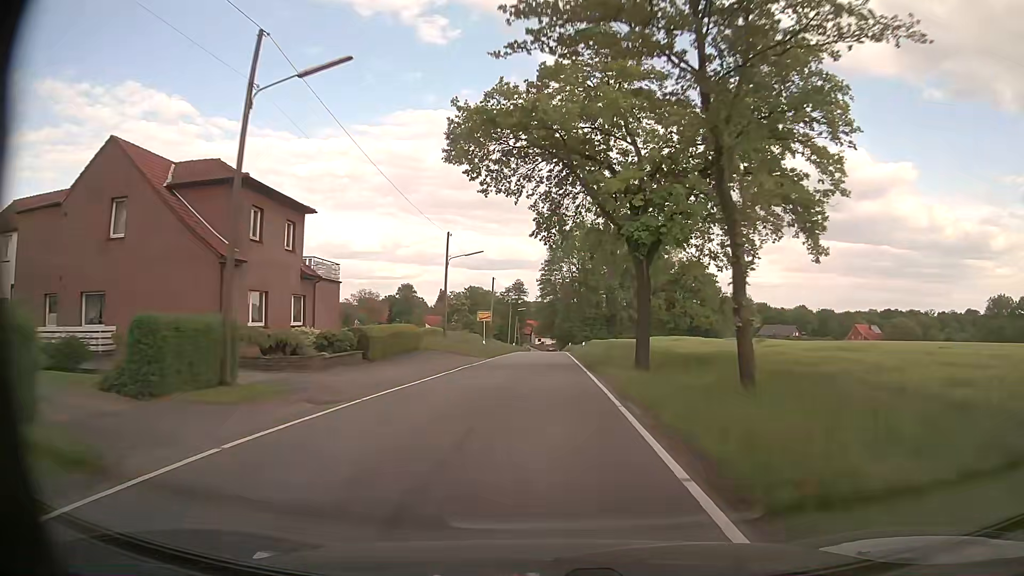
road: tertiary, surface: asphalt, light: Day
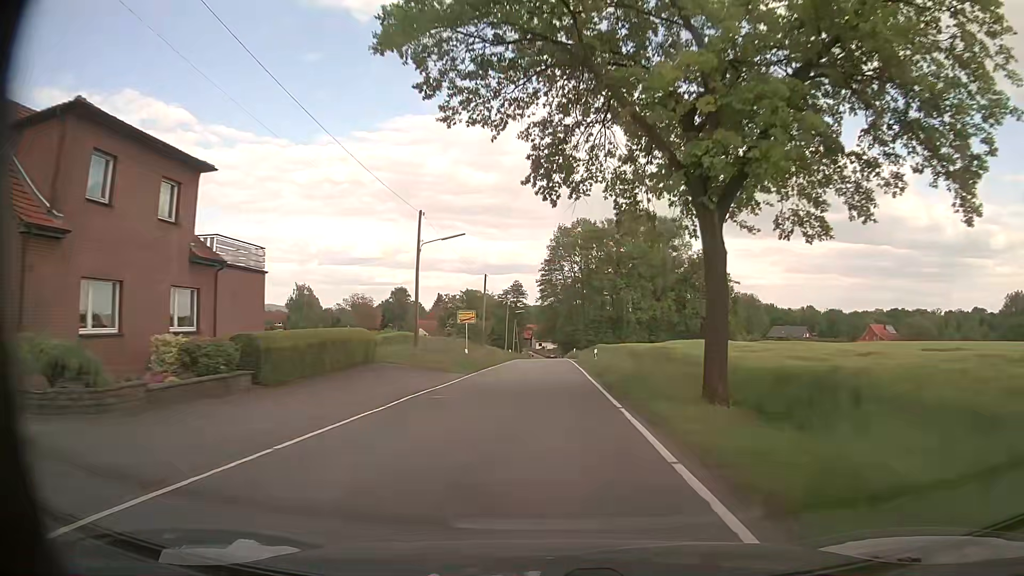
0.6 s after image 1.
(0.0, +10.7) m; 0°
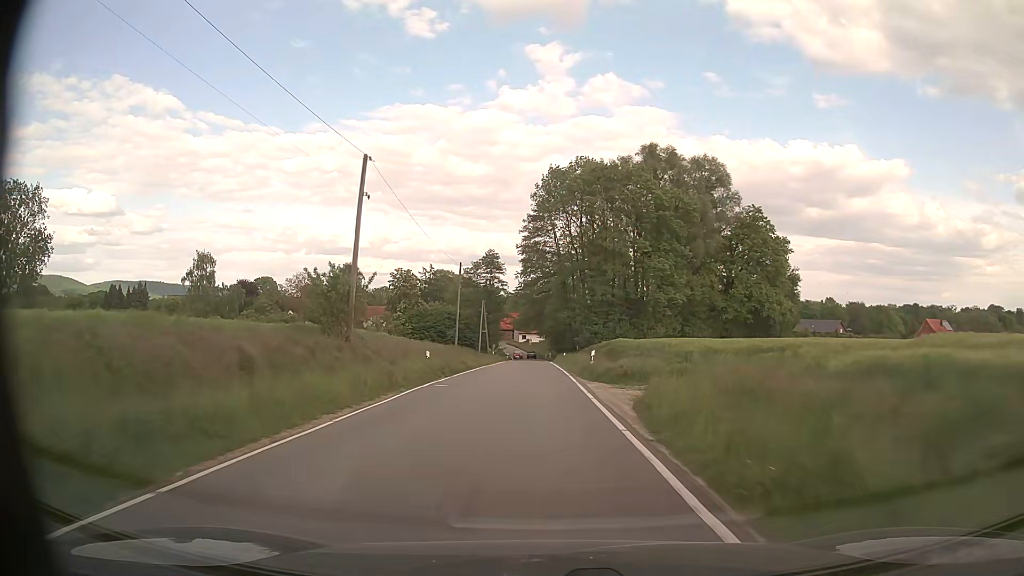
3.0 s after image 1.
(+0.7, +44.4) m; +2°
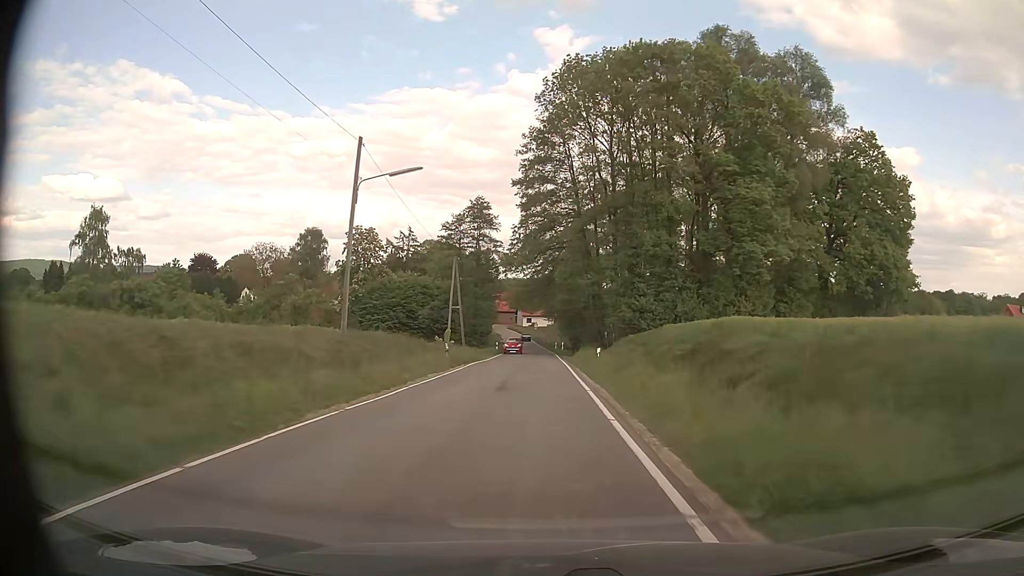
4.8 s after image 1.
(-0.3, +34.9) m; -1°
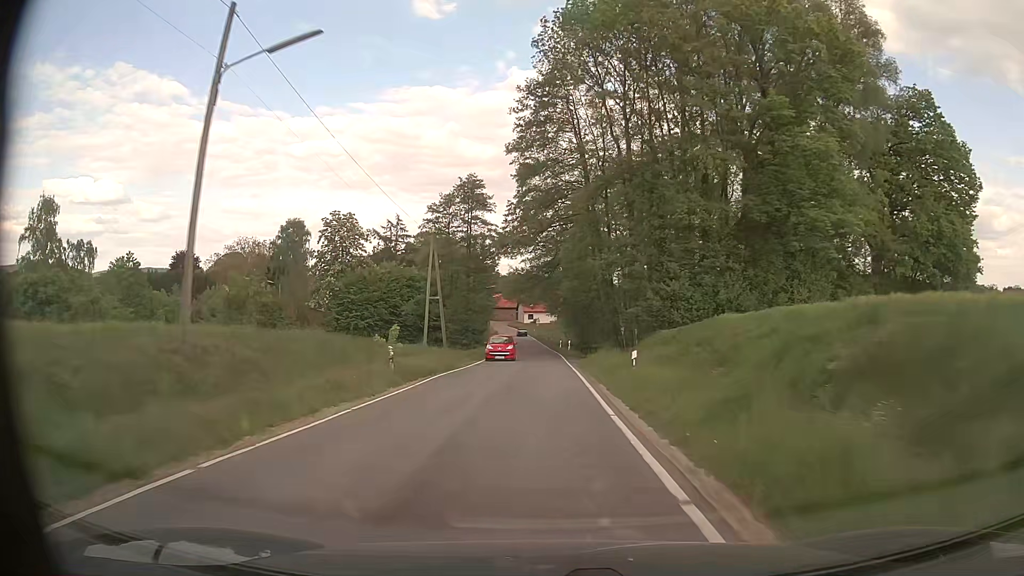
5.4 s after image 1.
(0.0, +11.6) m; 0°
